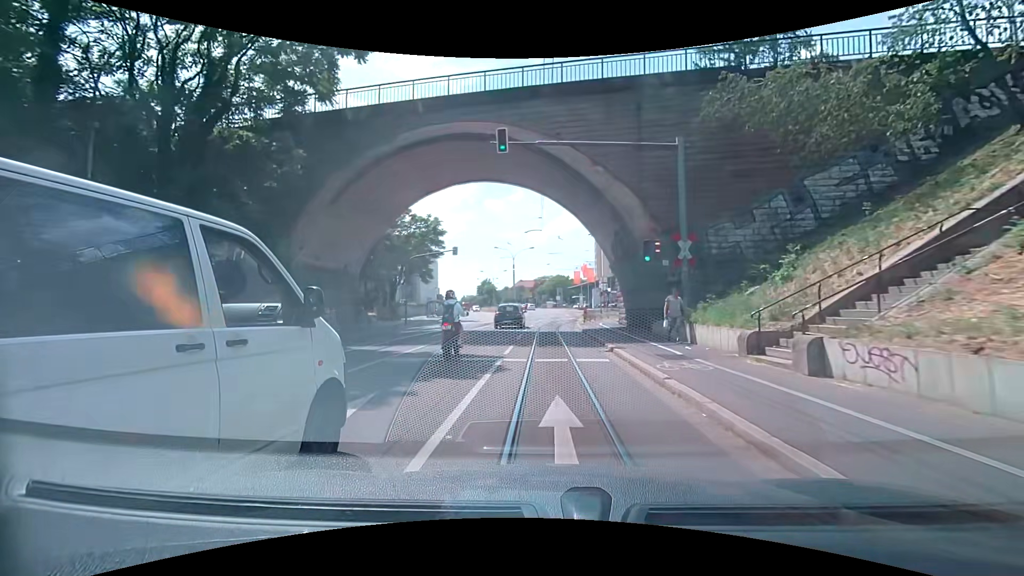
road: primary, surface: asphalt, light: Day
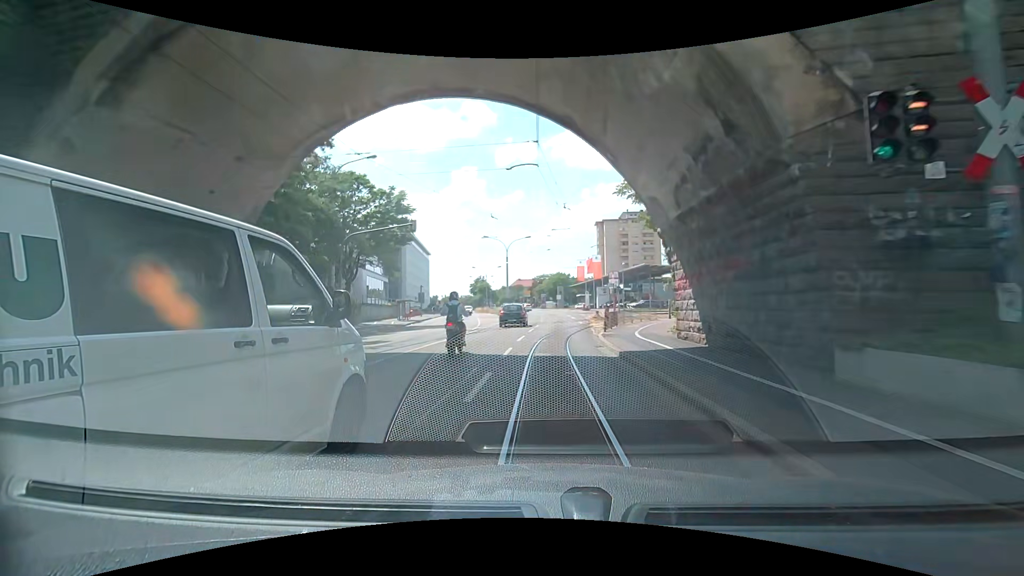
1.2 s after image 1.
(-0.1, +12.9) m; 0°
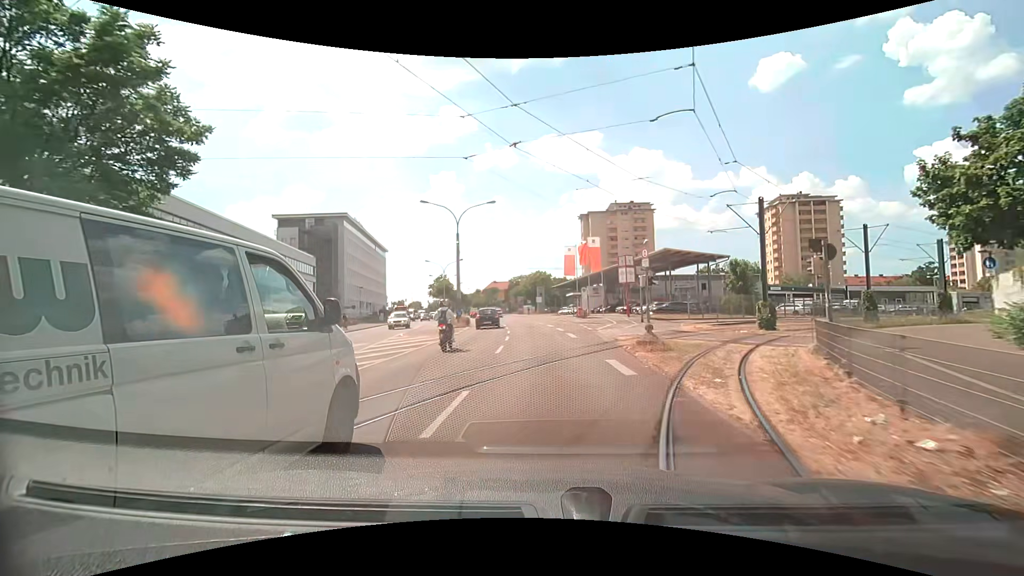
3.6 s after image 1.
(+0.2, +25.6) m; +2°
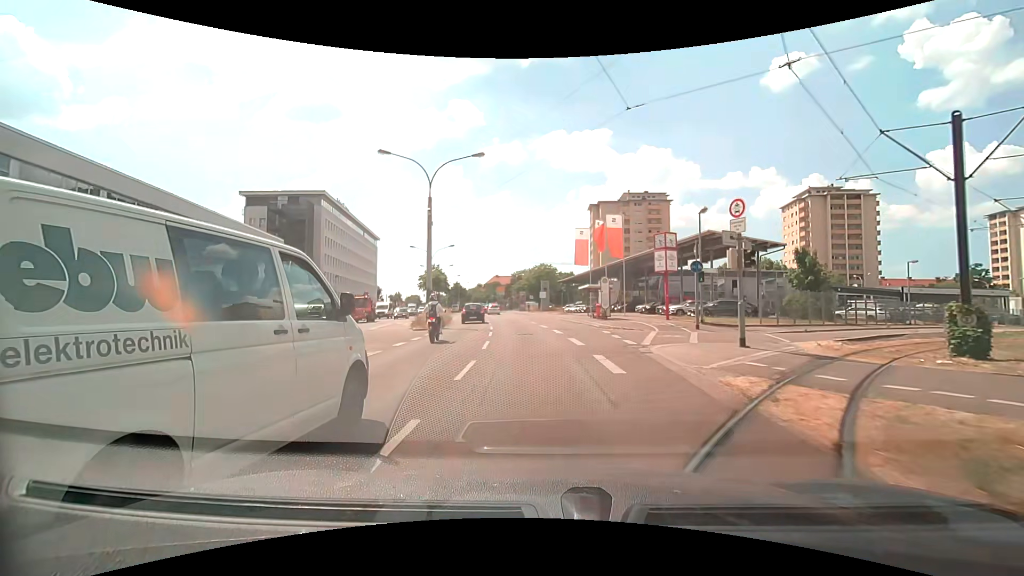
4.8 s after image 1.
(0.0, +12.4) m; 0°
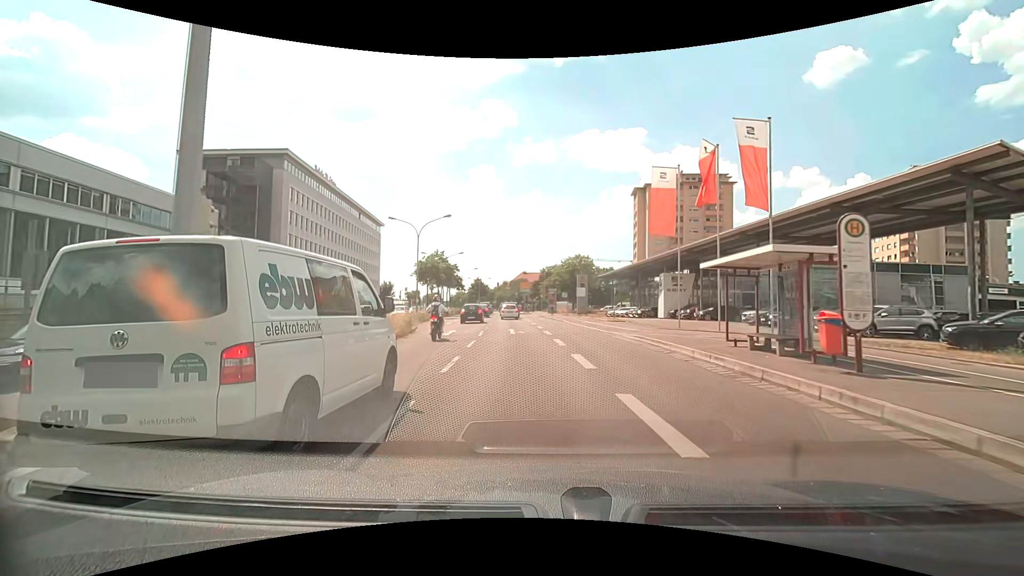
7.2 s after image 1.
(-1.2, +22.9) m; -4°
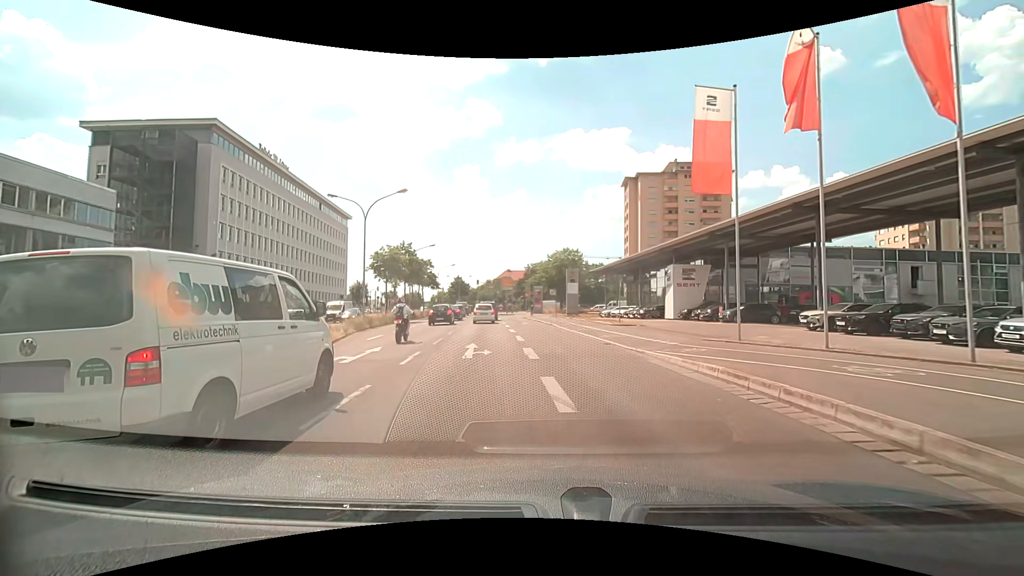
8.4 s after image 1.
(+0.1, +10.3) m; +2°
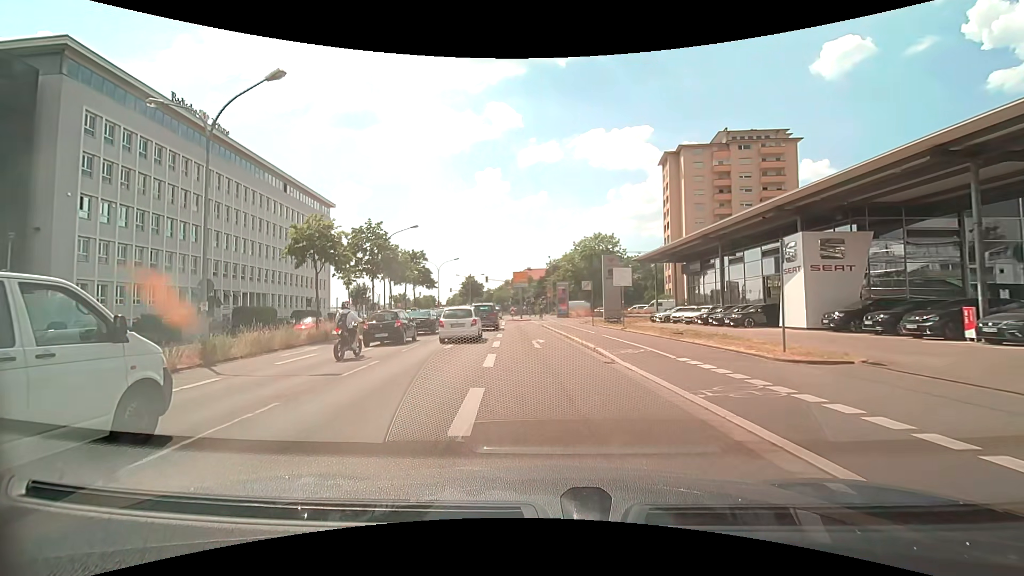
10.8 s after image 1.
(-0.3, +19.3) m; -2°
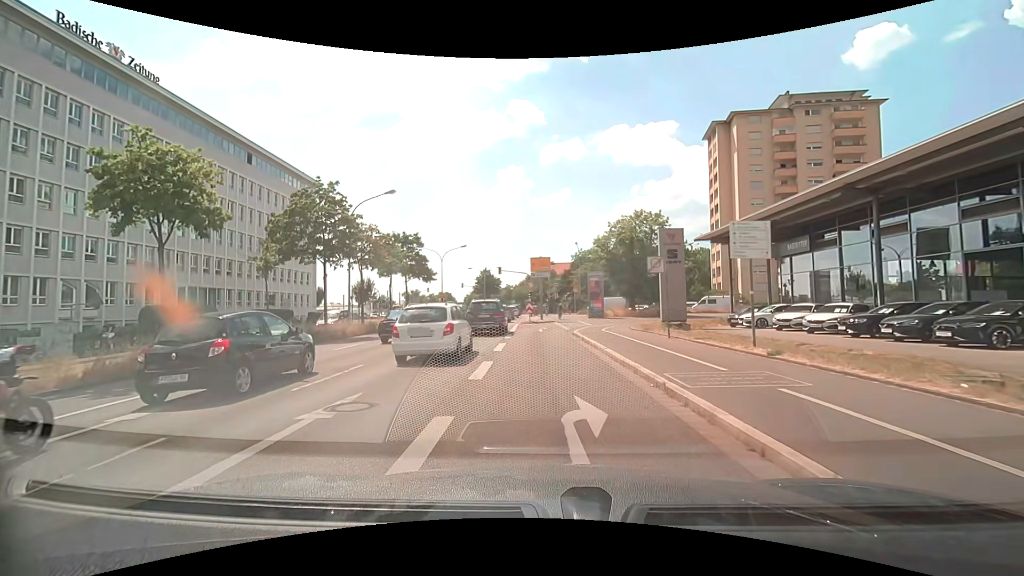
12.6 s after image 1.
(-0.5, +14.4) m; -3°
